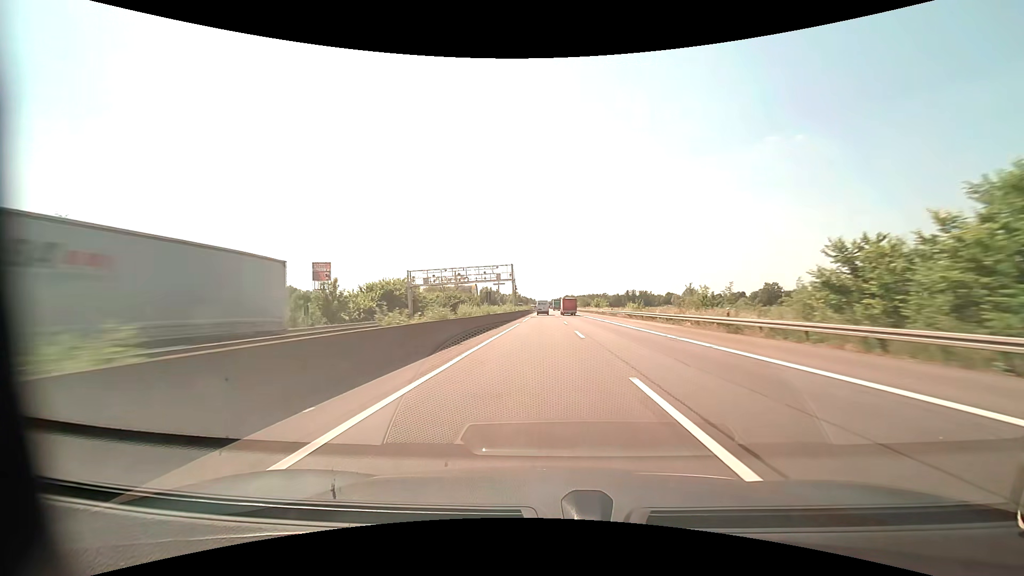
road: motorway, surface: asphalt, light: Day
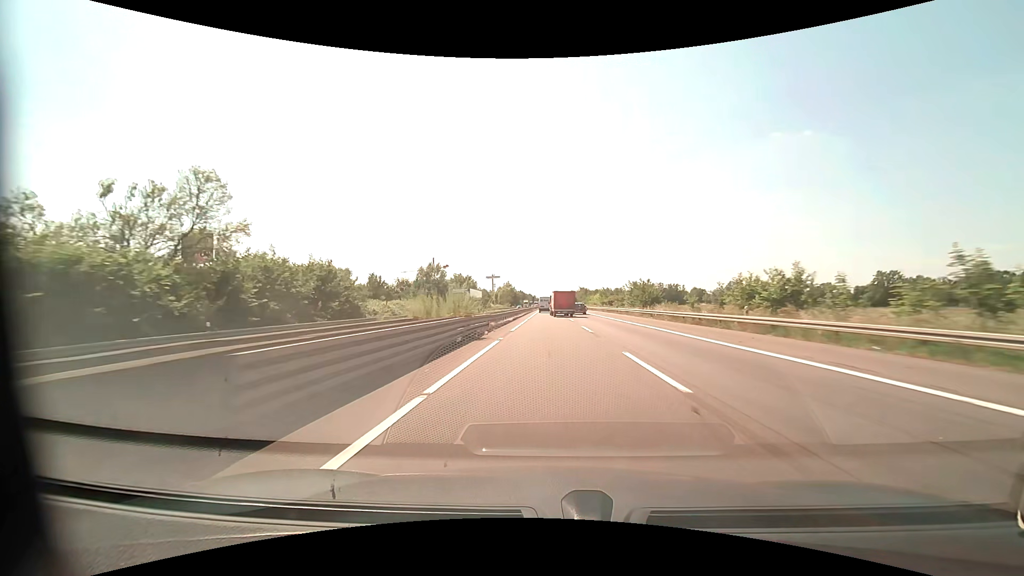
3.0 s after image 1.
(-0.5, +100.8) m; 0°
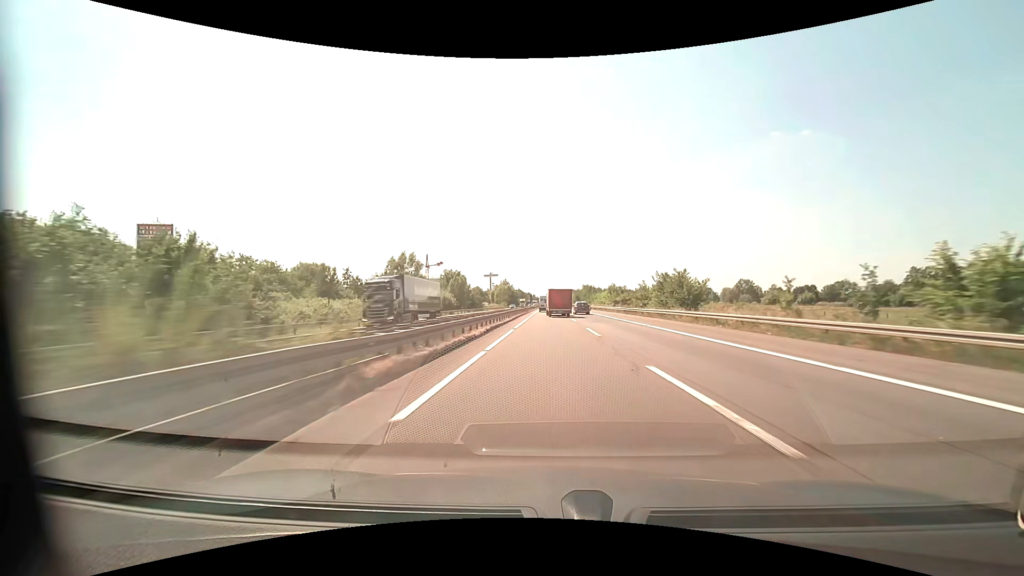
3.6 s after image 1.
(0.0, +19.1) m; 0°
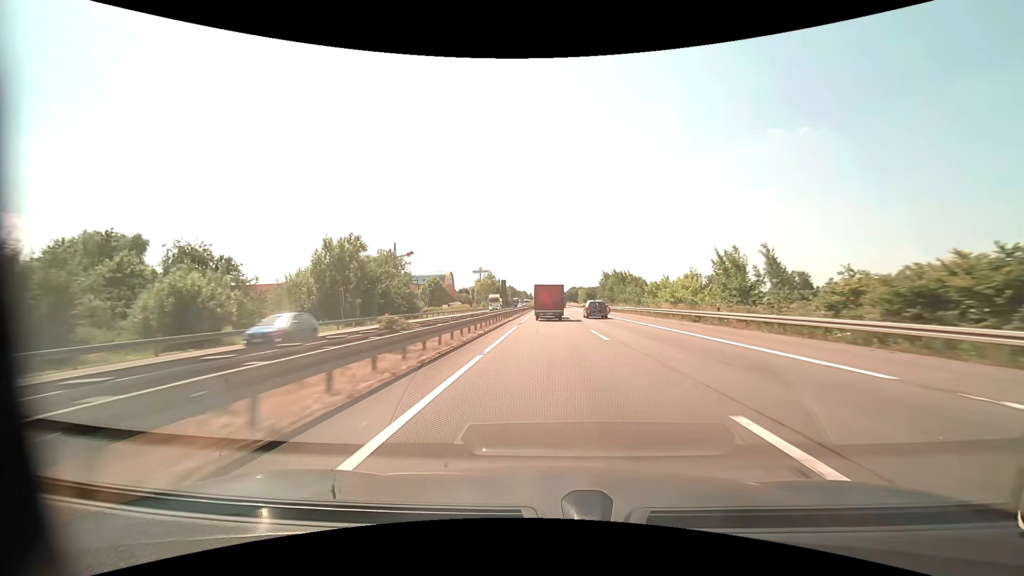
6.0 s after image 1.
(+0.2, +72.1) m; 0°
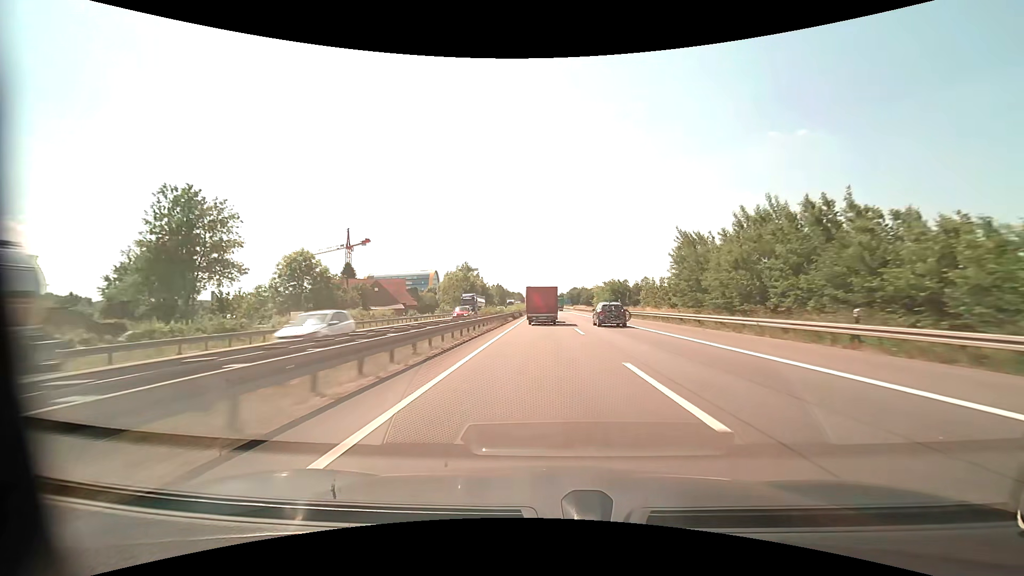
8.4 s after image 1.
(+0.1, +65.9) m; 0°
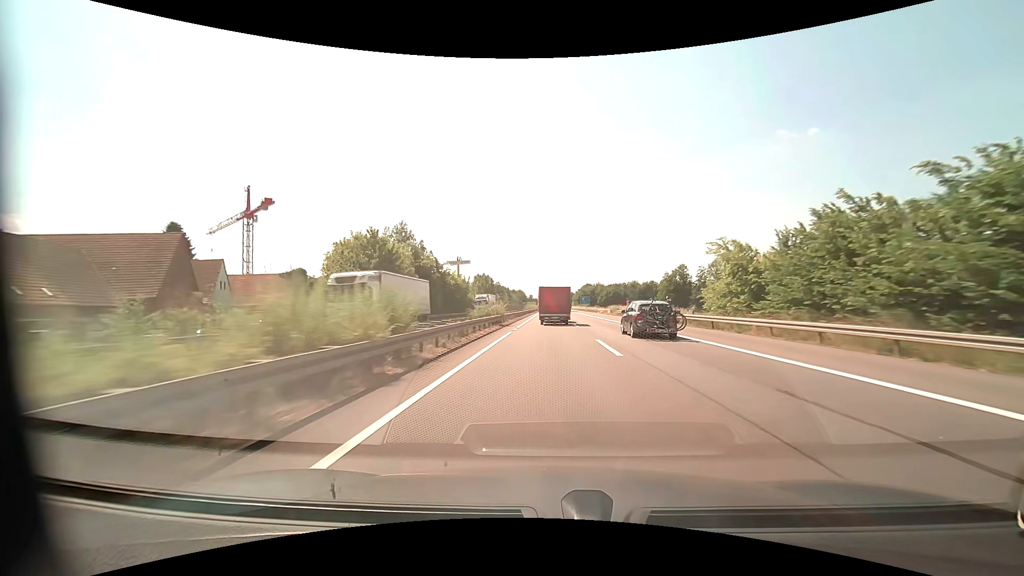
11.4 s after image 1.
(-0.4, +81.9) m; -1°
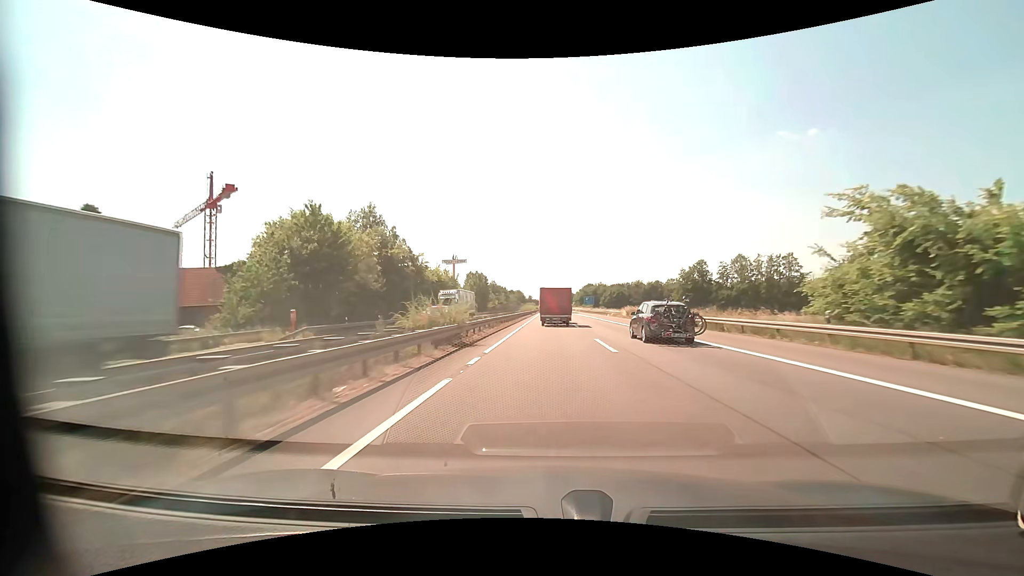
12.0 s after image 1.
(0.0, +16.5) m; 0°
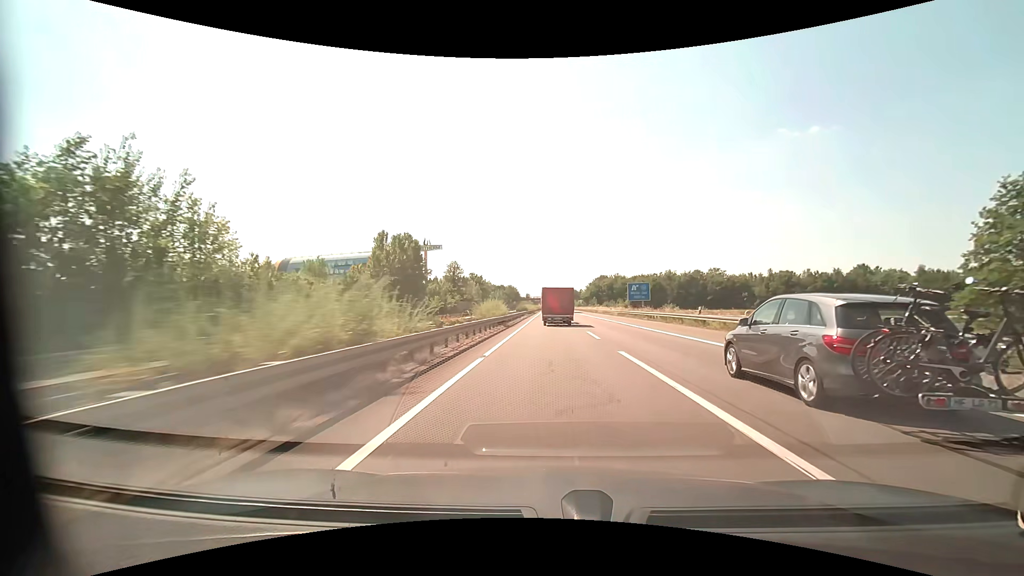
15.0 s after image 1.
(+0.4, +84.1) m; 0°
(0, +10) (0, +20) (0, +30) (0, +40) (0, +50) (0, +60) (0, +70) (0, +80) (0, +90) (0, +100) m
